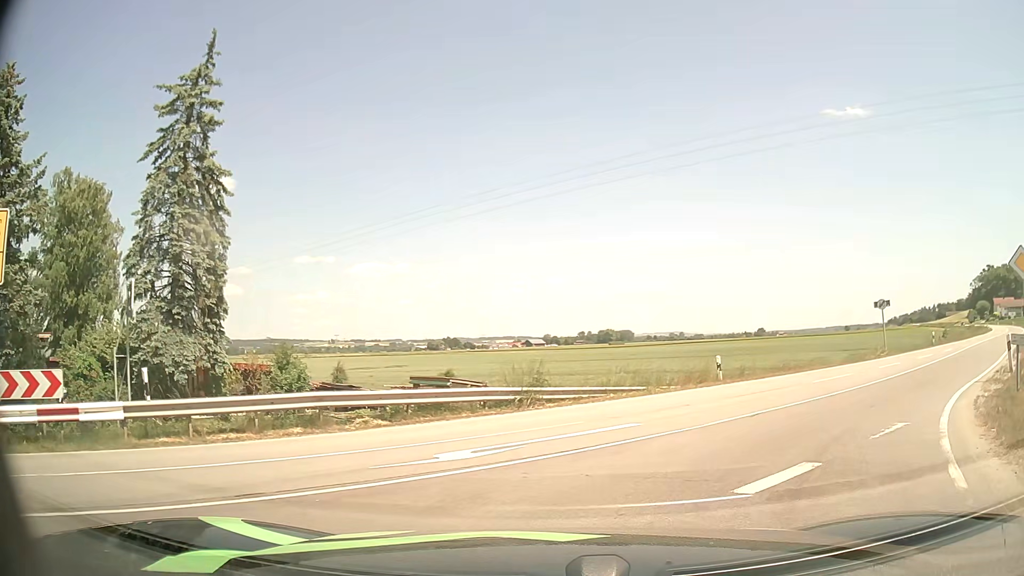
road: secondary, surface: asphalt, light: Day
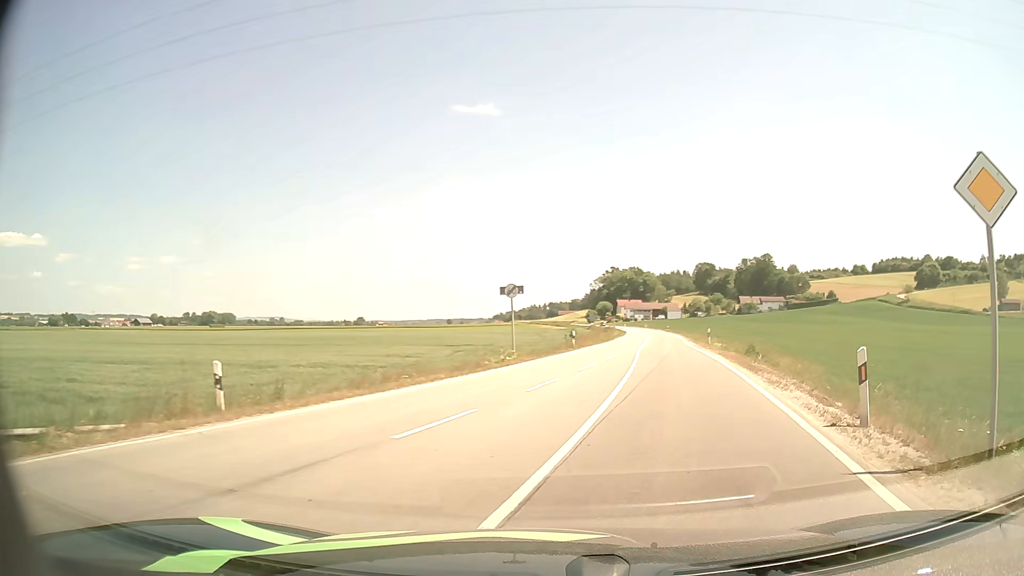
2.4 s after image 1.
(+3.4, +11.0) m; +34°
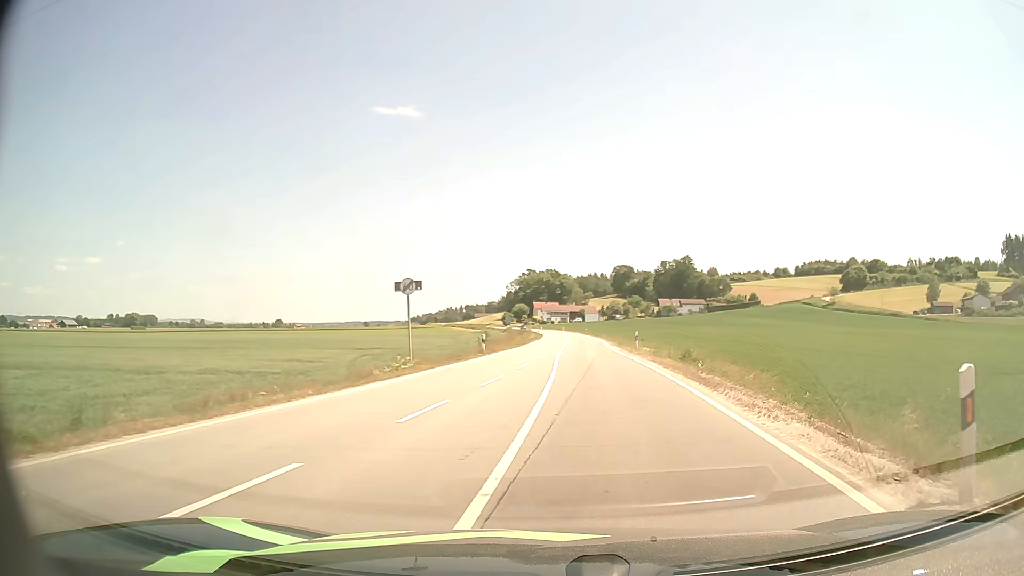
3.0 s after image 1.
(+0.2, +4.6) m; +6°
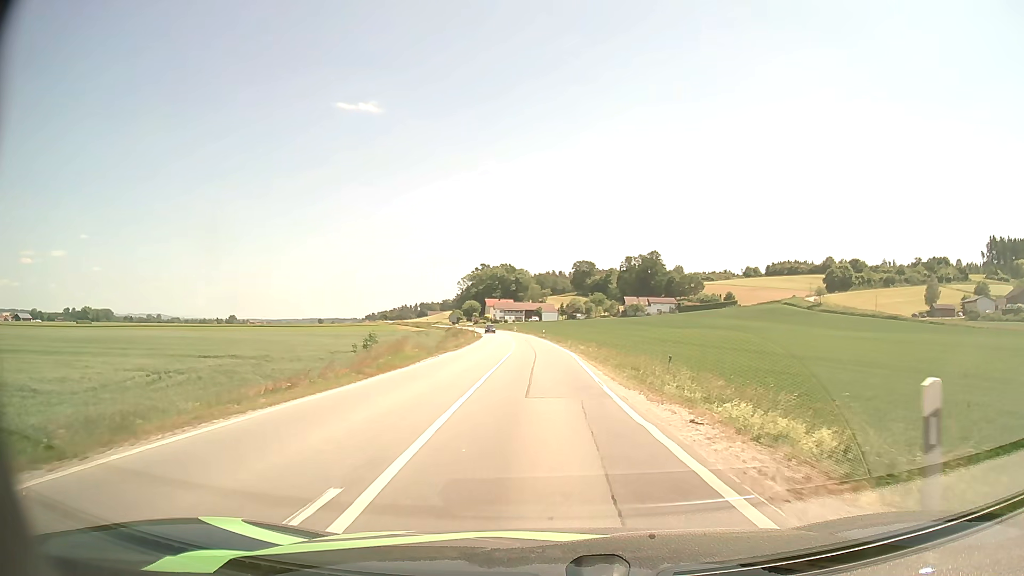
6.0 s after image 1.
(+1.7, +31.8) m; +4°
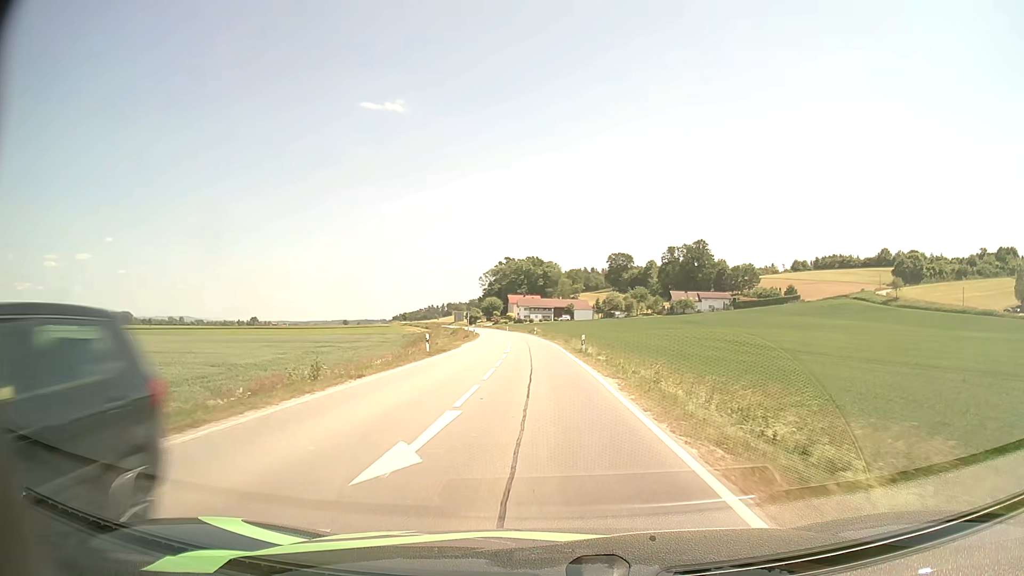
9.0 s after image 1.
(-0.6, +42.5) m; -3°
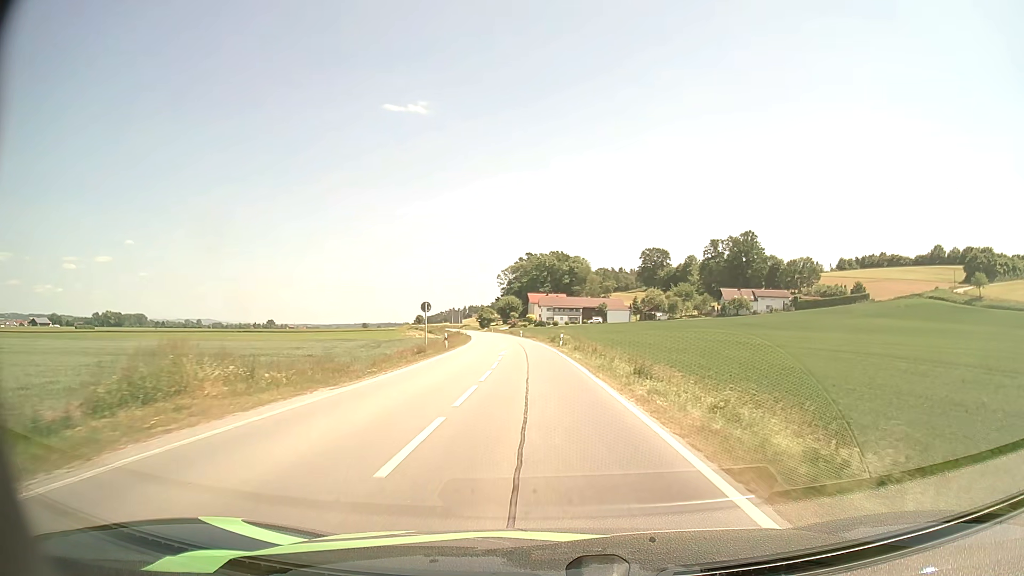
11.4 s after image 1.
(-0.9, +39.1) m; -2°
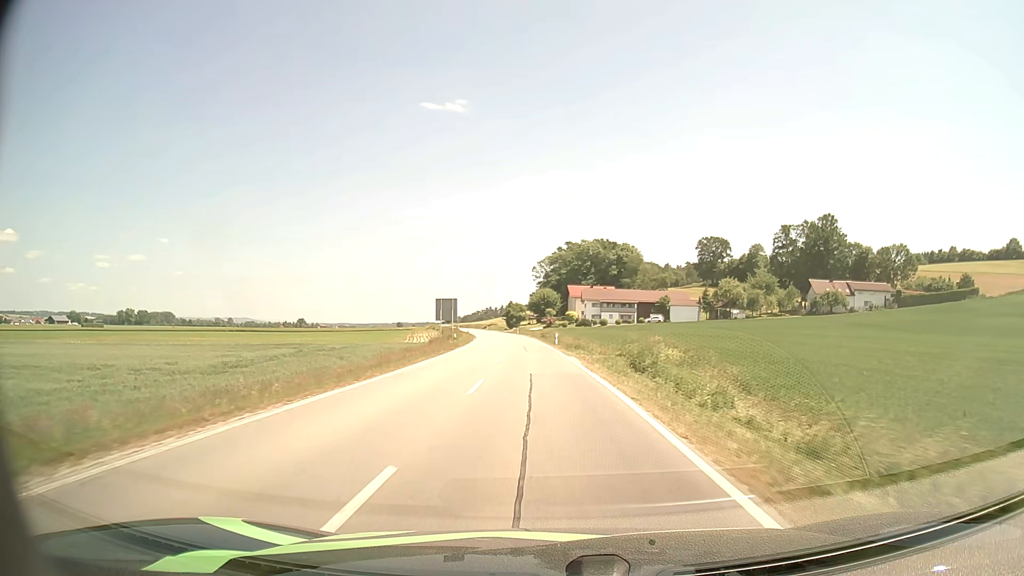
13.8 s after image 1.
(-1.2, +42.8) m; -3°
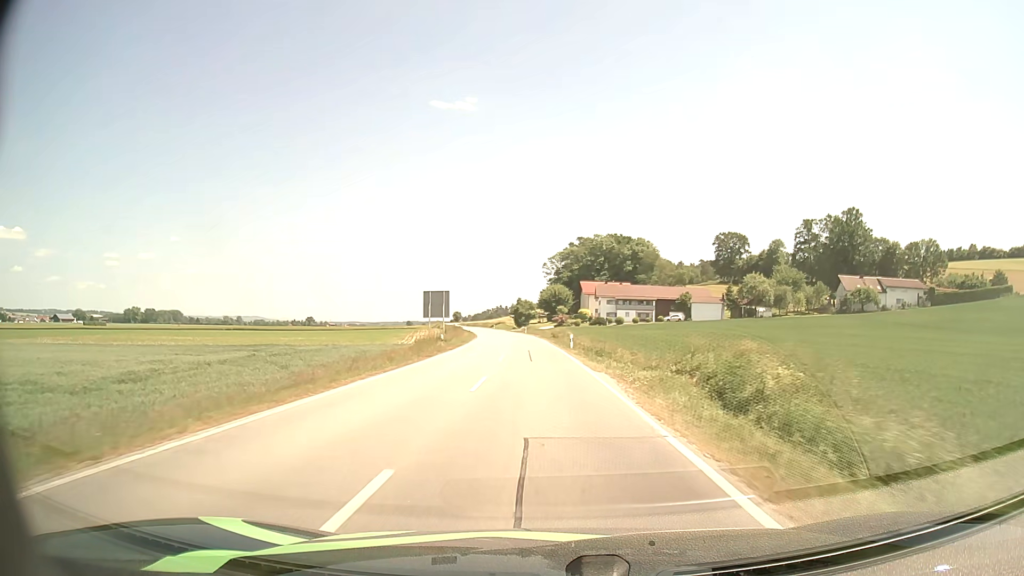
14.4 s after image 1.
(-0.1, +11.3) m; -1°
(0, +10) (0, +20) (-1, +30) (-1, +40) (-2, +50) (-2, +60) (-3, +70) (-4, +80) (-5, +90) (-6, +100) m
